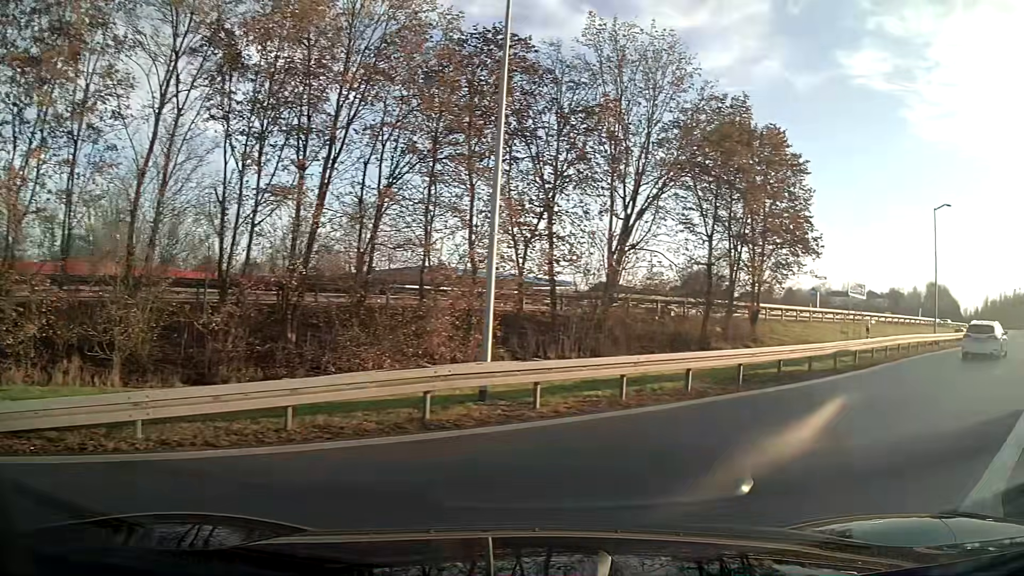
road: service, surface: asphalt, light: Day
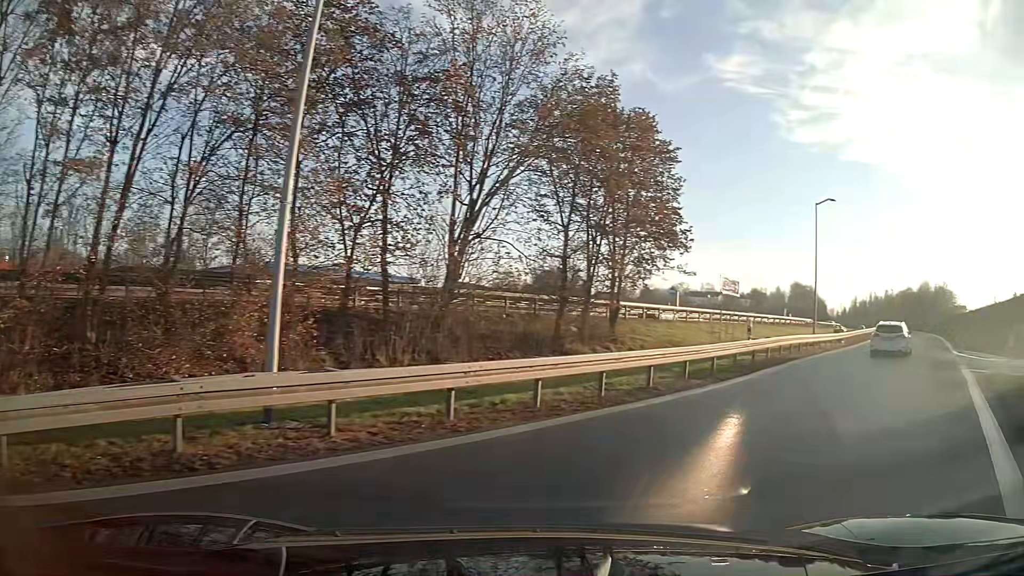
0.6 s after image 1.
(+0.3, +2.8) m; +12°
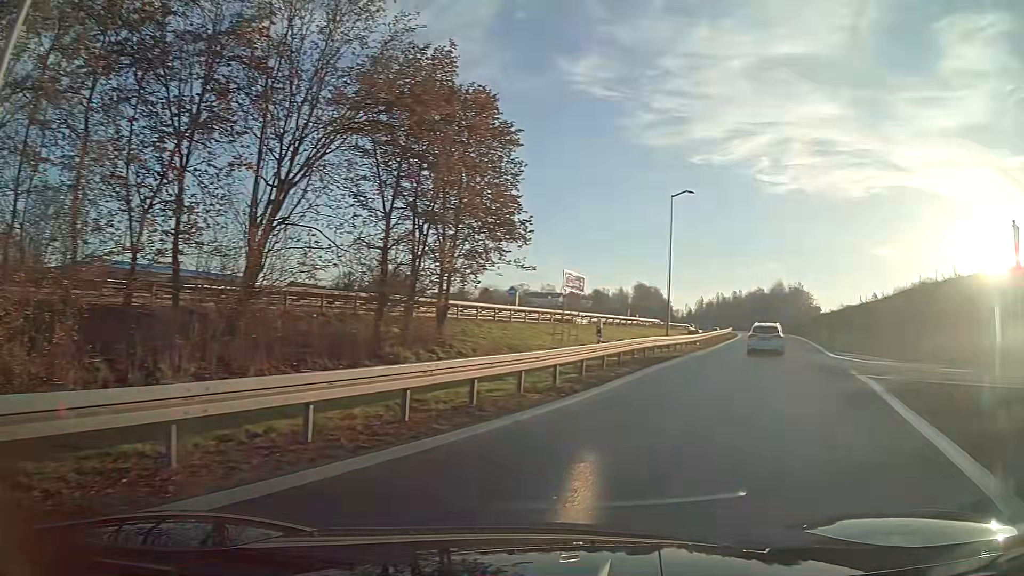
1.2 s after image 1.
(+0.4, +3.3) m; +12°
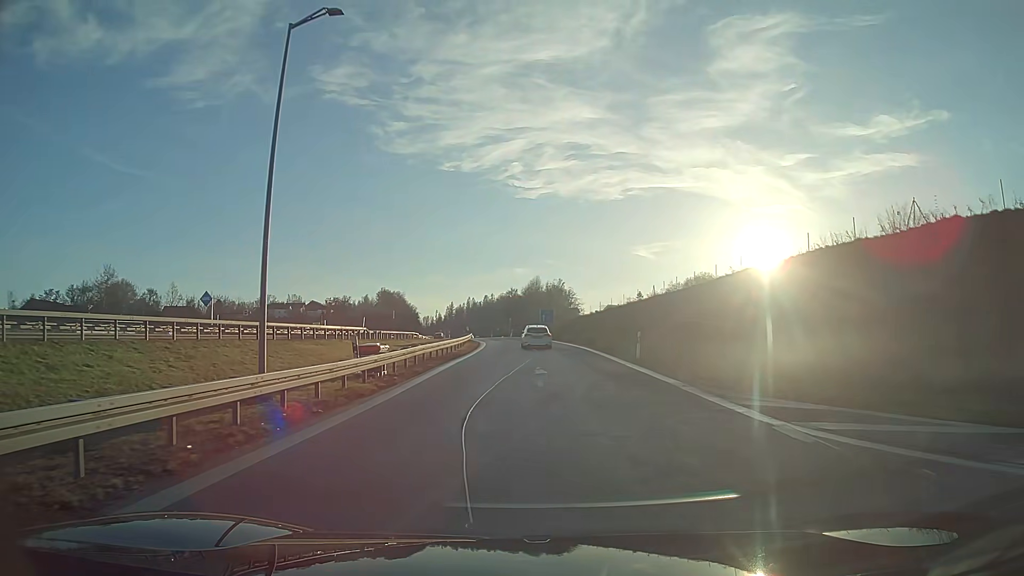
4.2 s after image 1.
(+5.9, +22.6) m; +17°
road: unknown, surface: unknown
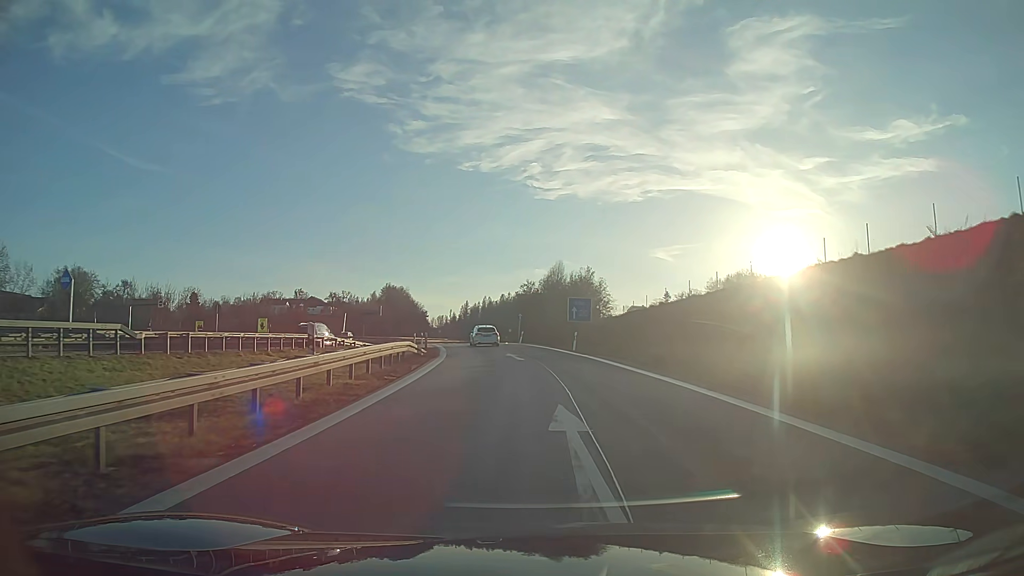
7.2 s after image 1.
(-0.3, +34.7) m; -2°
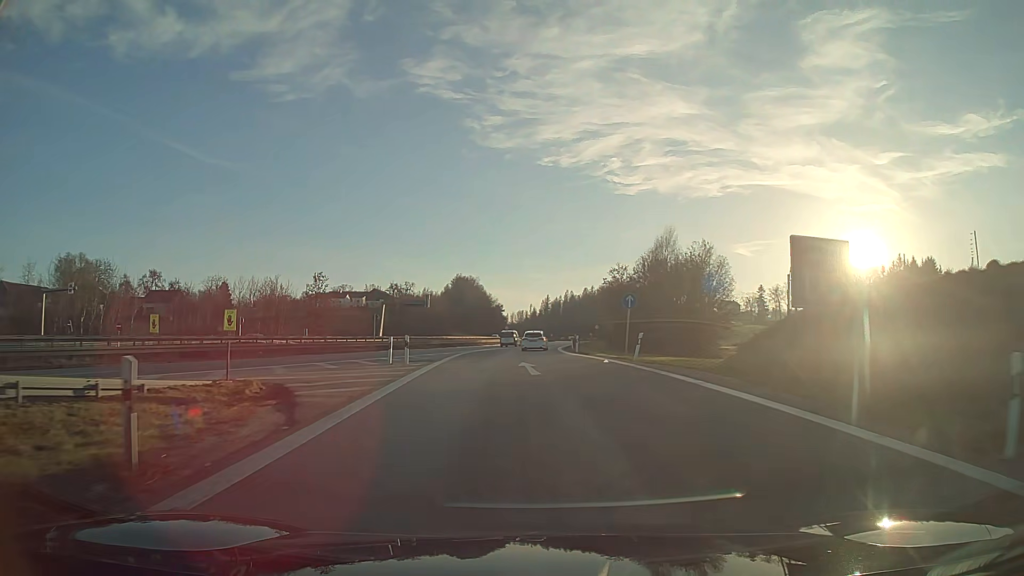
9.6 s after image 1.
(-2.0, +33.3) m; -7°
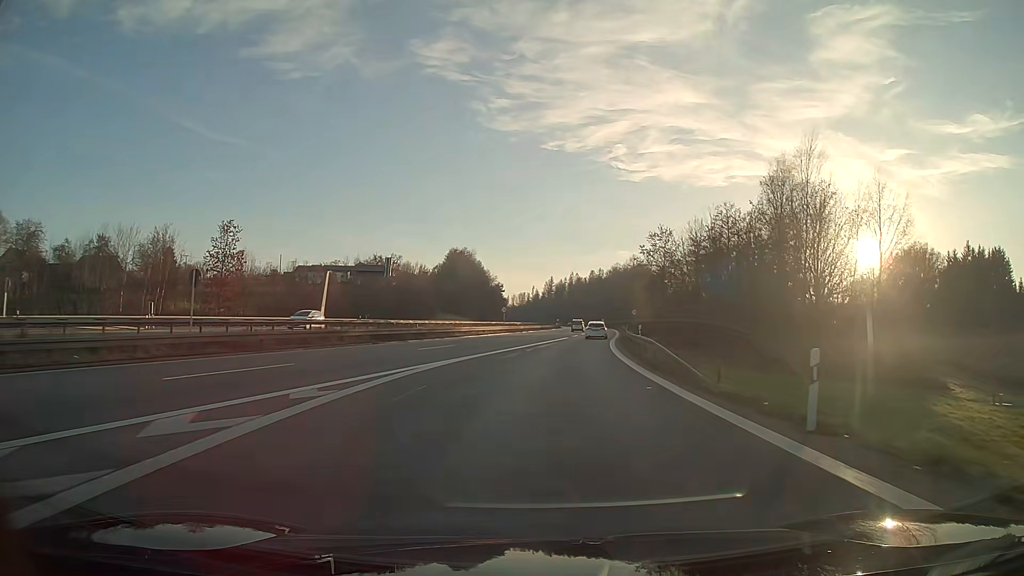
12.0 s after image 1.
(-0.5, +35.8) m; +1°
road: motorway_link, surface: asphalt
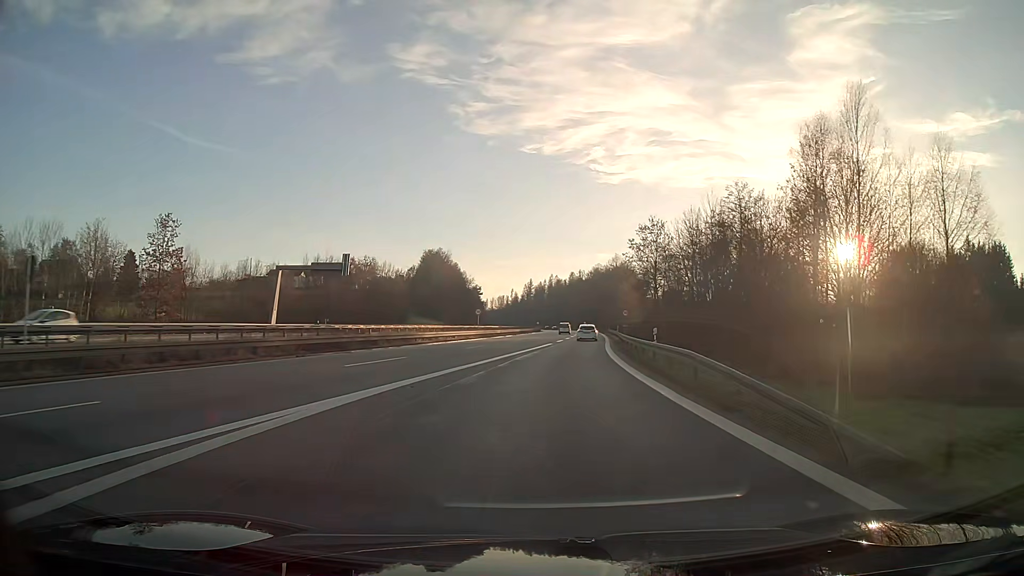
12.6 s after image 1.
(+0.1, +9.3) m; +2°
(0, +10) (+1, +20) (+1, +30) (+2, +40) (+3, +50) (+4, +60) (+5, +70) (+6, +80) (+7, +90) (+7, +100) m
